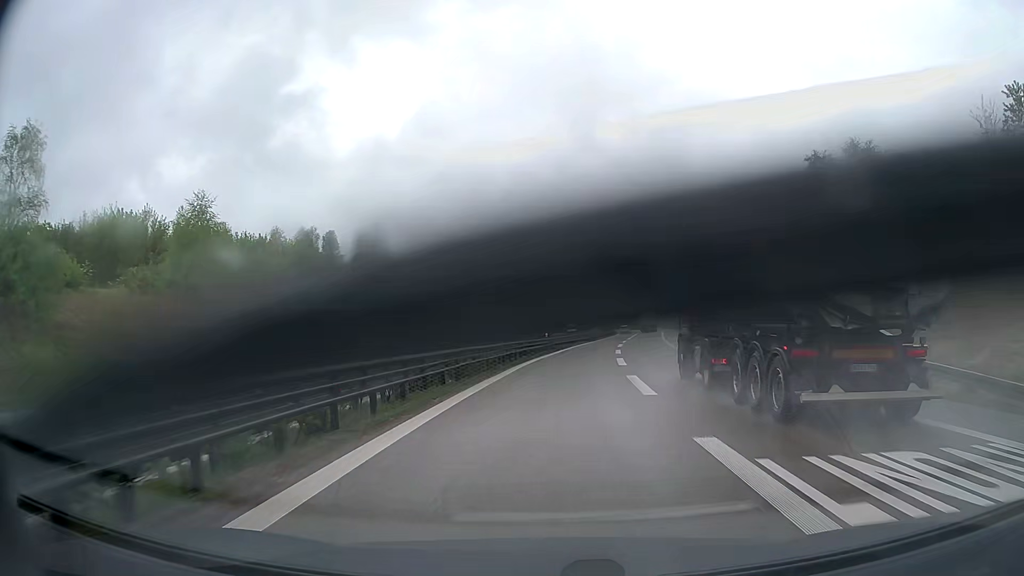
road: trunk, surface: asphalt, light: Day
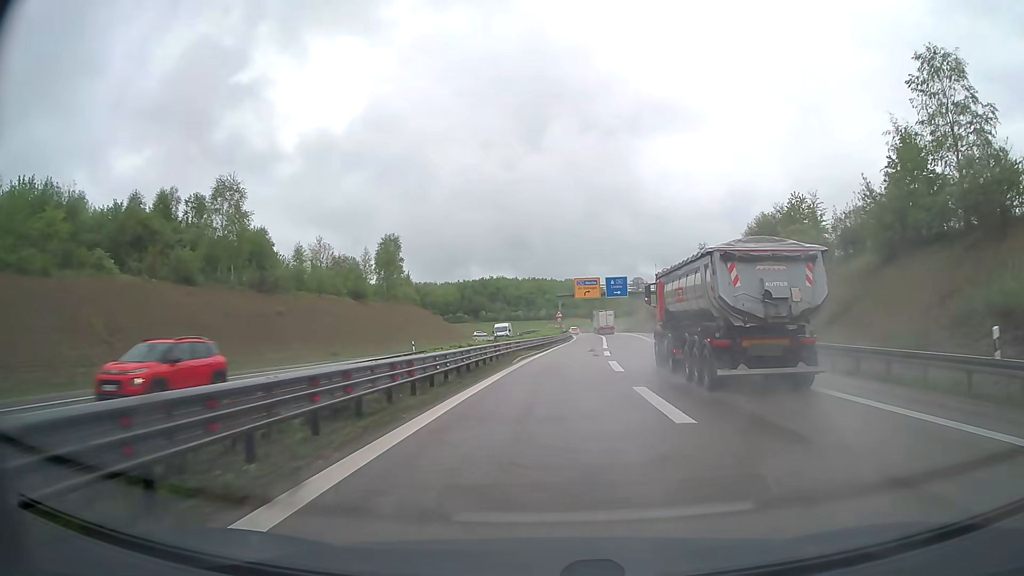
(+1.1, +28.6) m; +5°
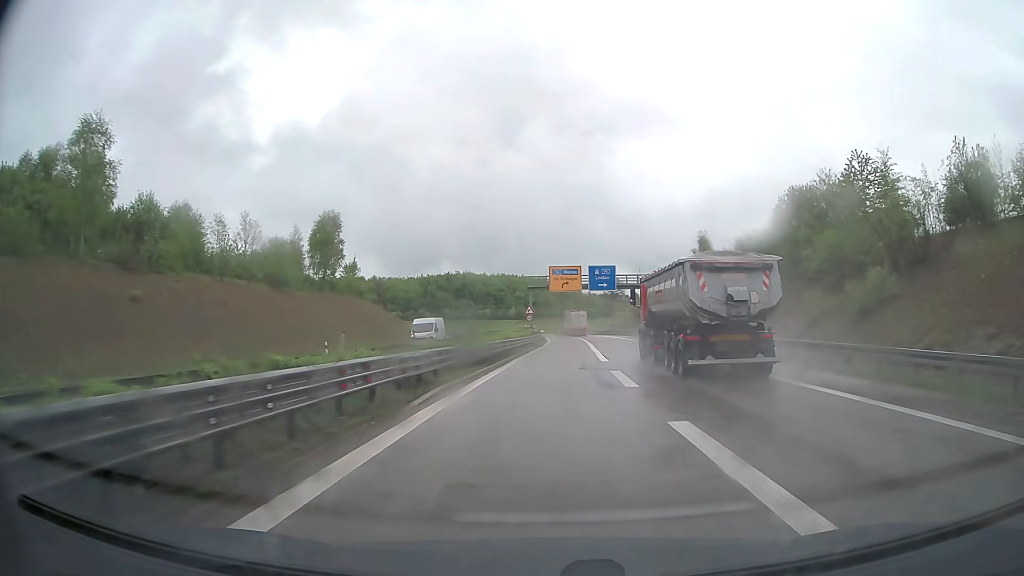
(+0.4, +18.4) m; +2°
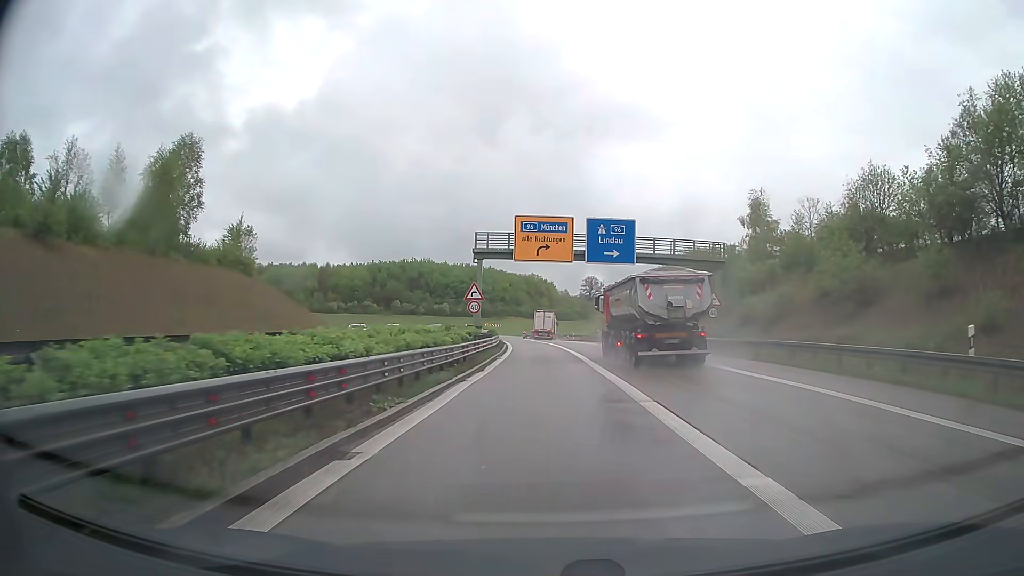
(+0.8, +33.0) m; +2°
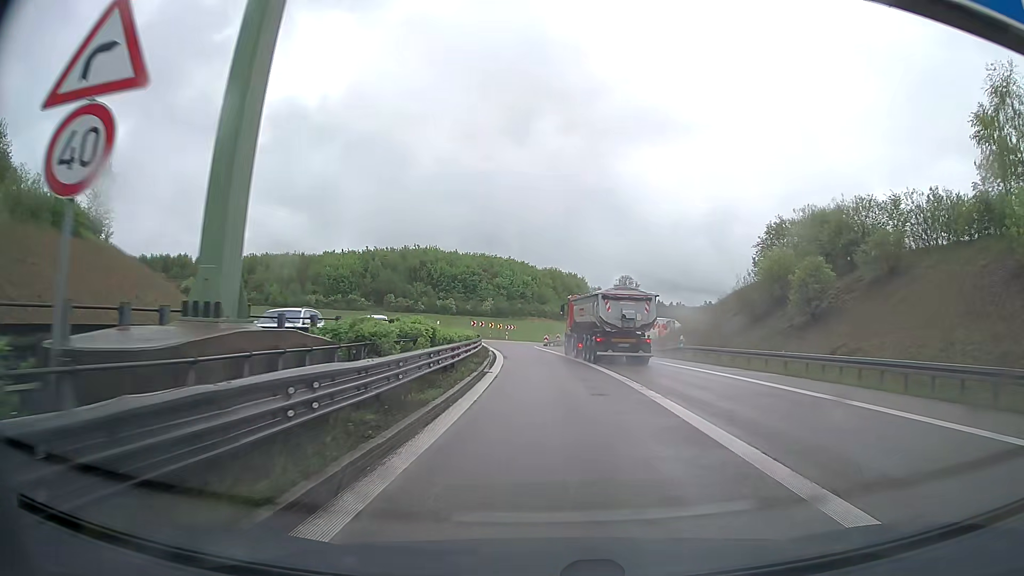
(-0.1, +34.3) m; -2°
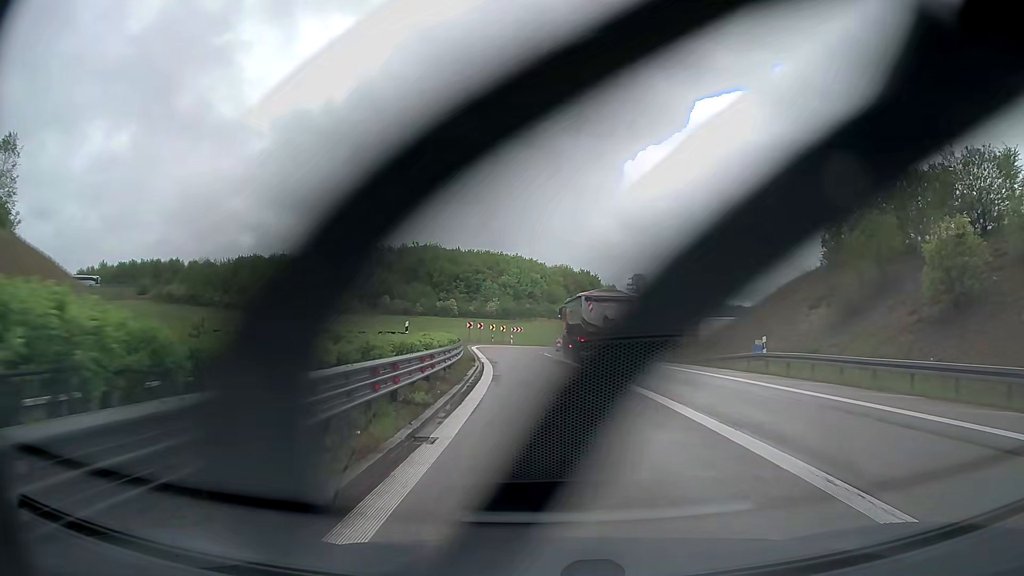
(0.0, +13.0) m; -1°
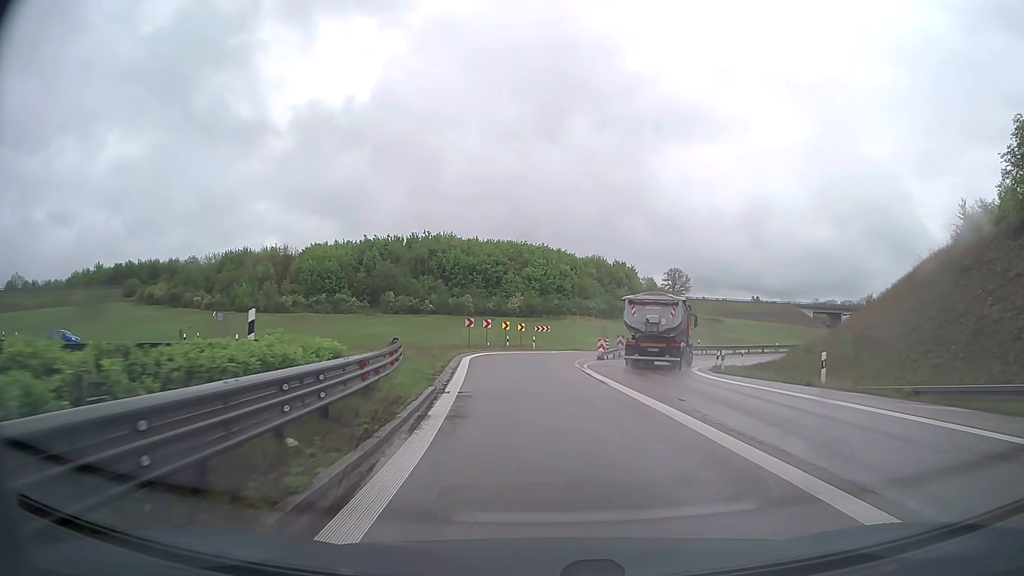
(-0.2, +18.9) m; -2°
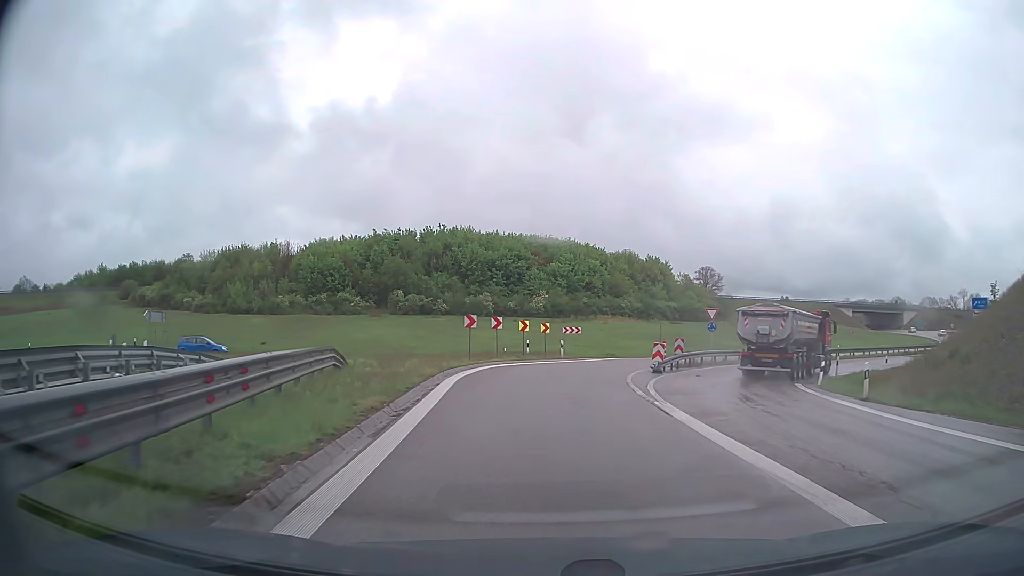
(-0.2, +11.8) m; -2°
(0, +10) (0, +20) (+1, +30) (+5, +39) (+11, +47) (+20, +52) (+28, +57) (+36, +63) (+44, +69) (+52, +76) m
